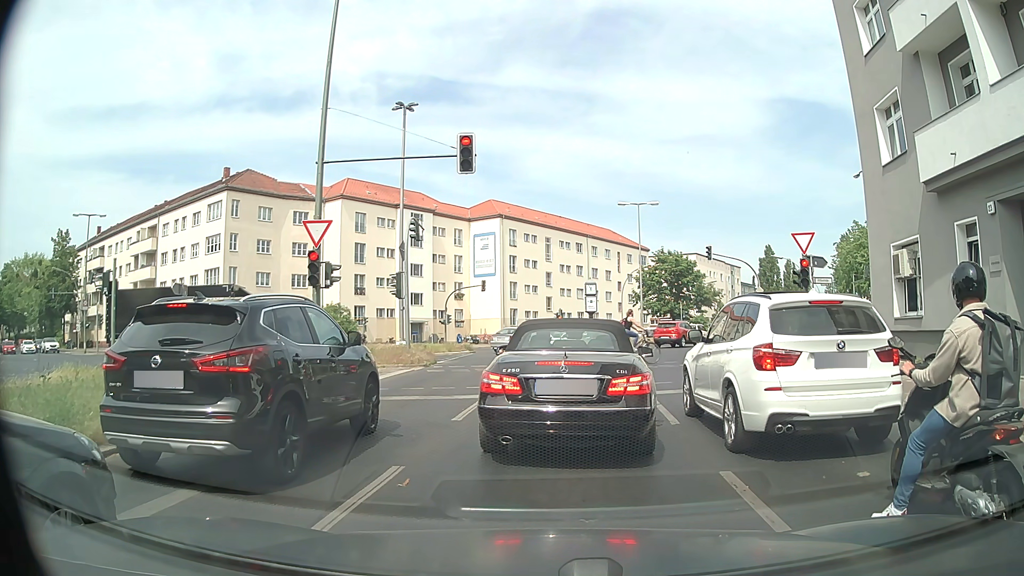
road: secondary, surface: asphalt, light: Day
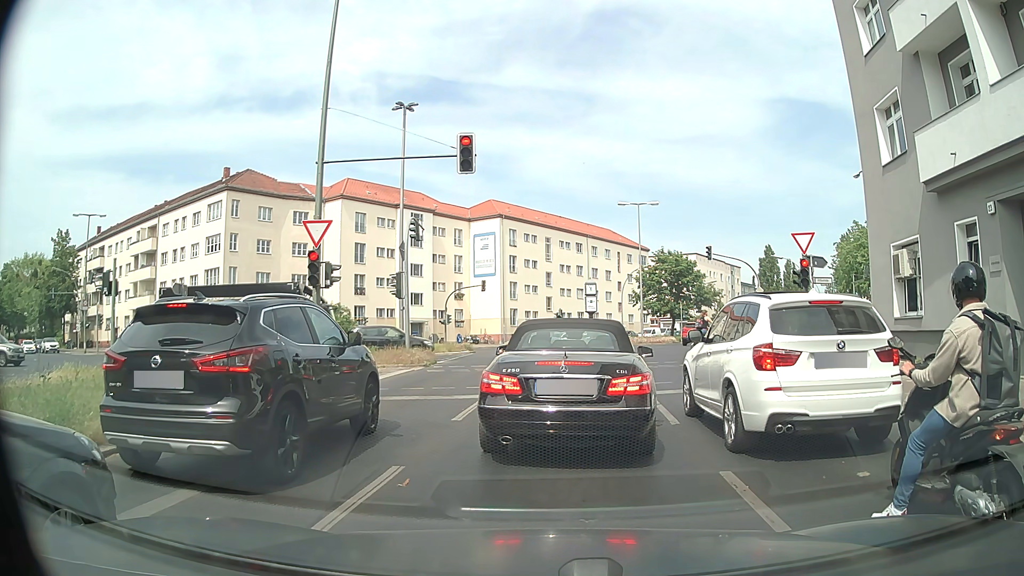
(0.0, 0.0) m; 0°
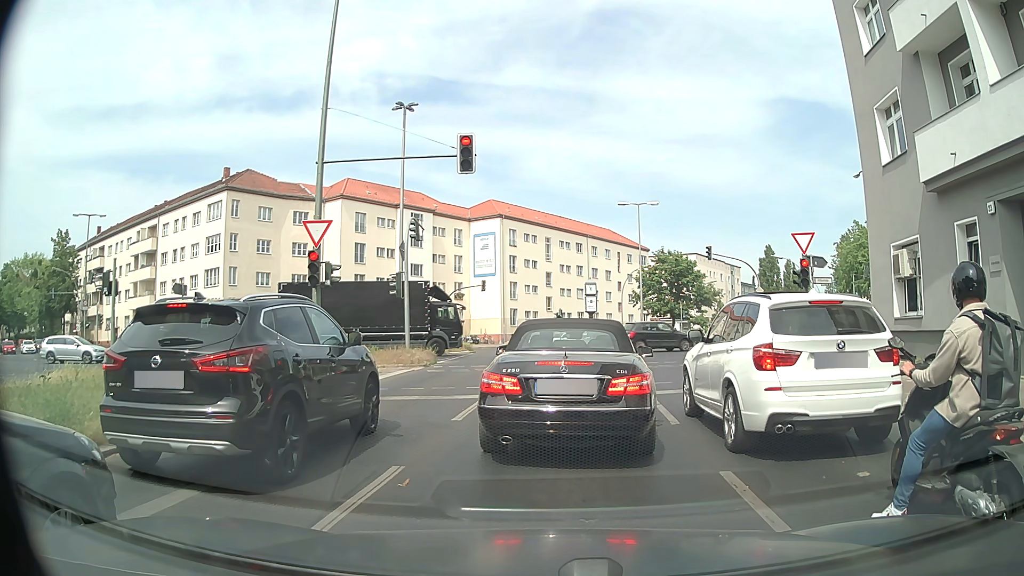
(0.0, 0.0) m; 0°
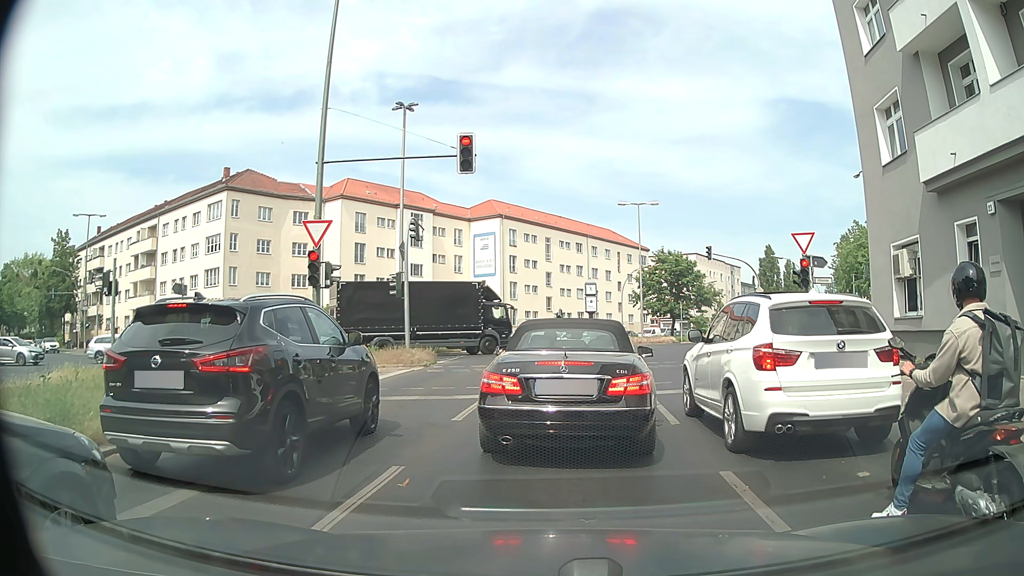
(0.0, 0.0) m; 0°
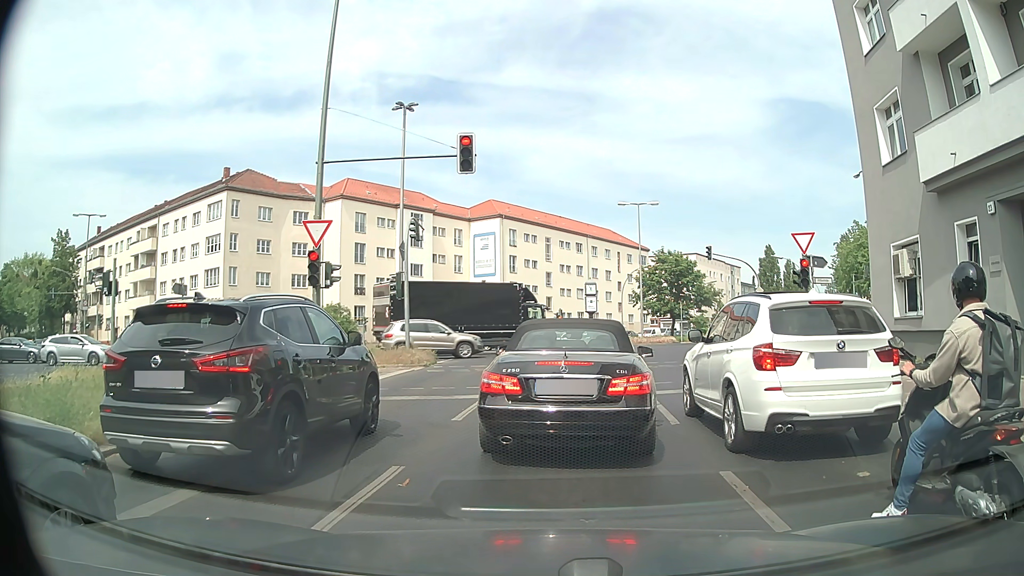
(0.0, 0.0) m; 0°
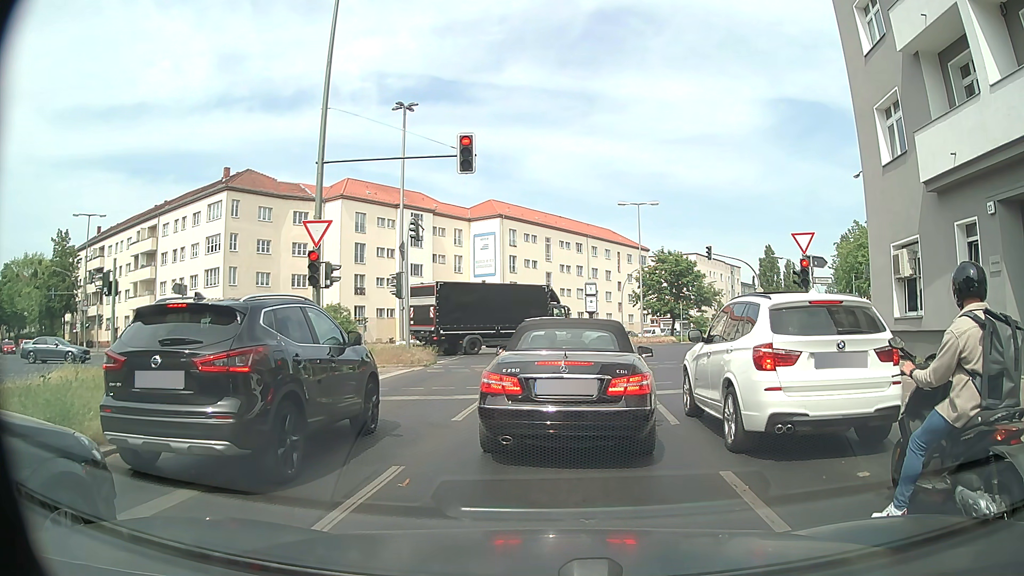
(0.0, 0.0) m; 0°
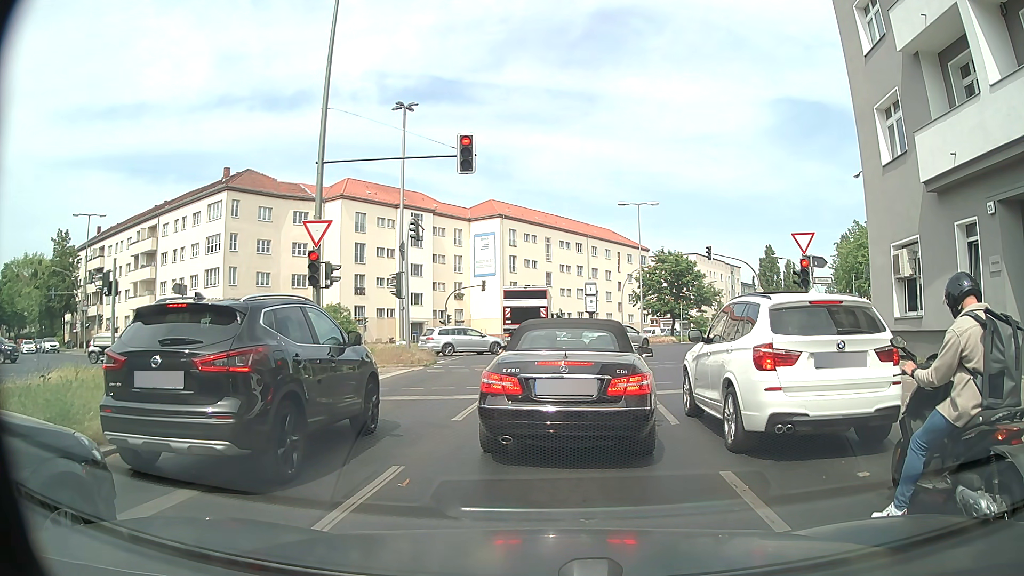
(0.0, 0.0) m; 0°
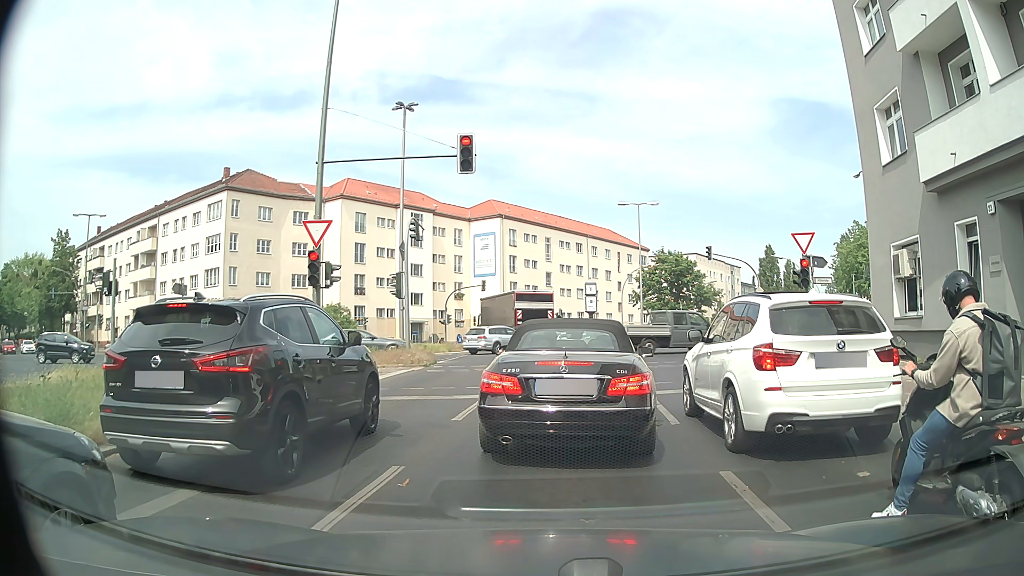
(0.0, 0.0) m; 0°
(0, +10) (0, +20) (+2, +30) (+4, +40) (+8, +49) (+12, +58) (+16, +67) (+21, +76) (+25, +85) (+30, +94) m
